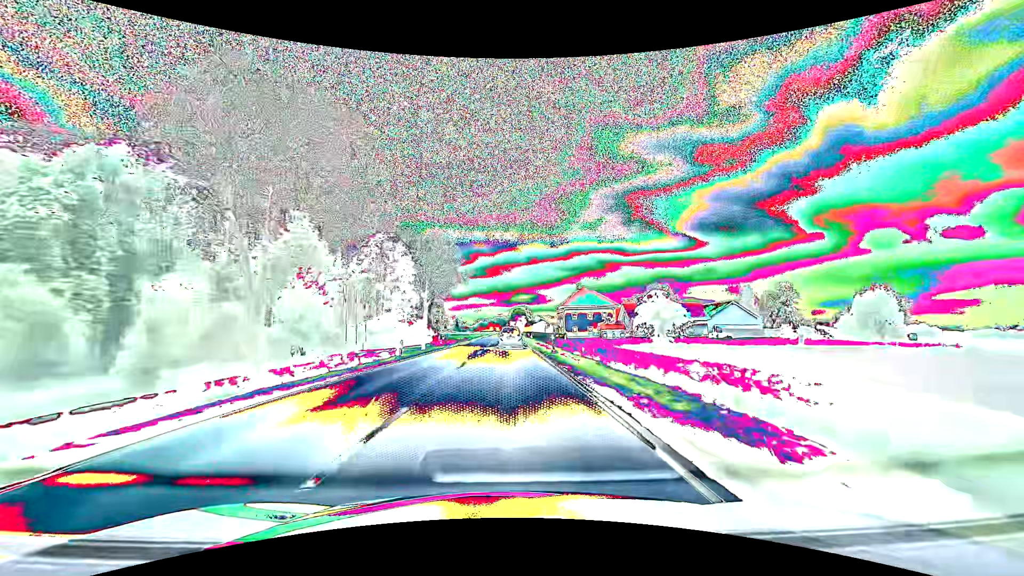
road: primary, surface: asphalt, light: Day
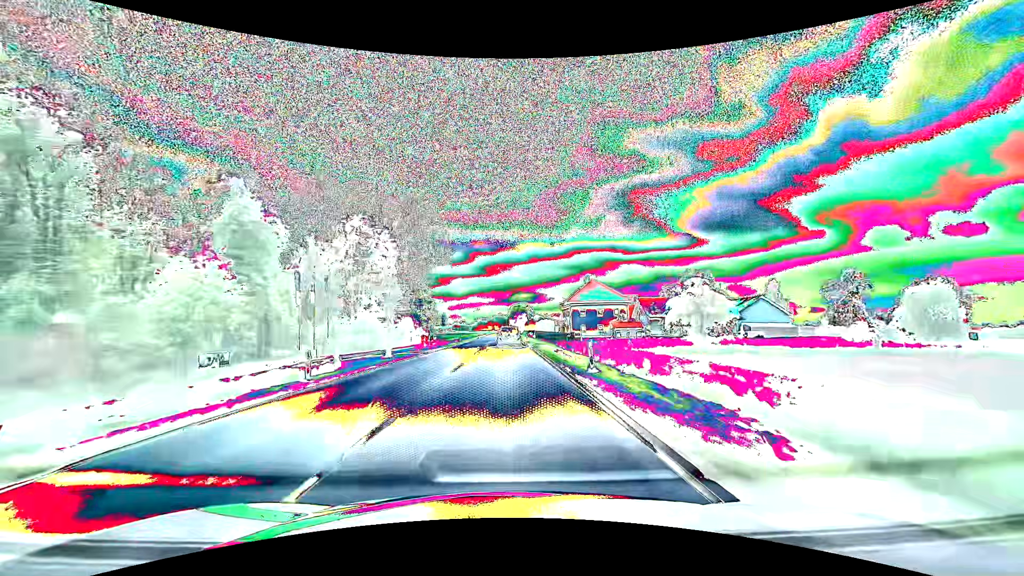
(0.0, +13.0) m; 0°
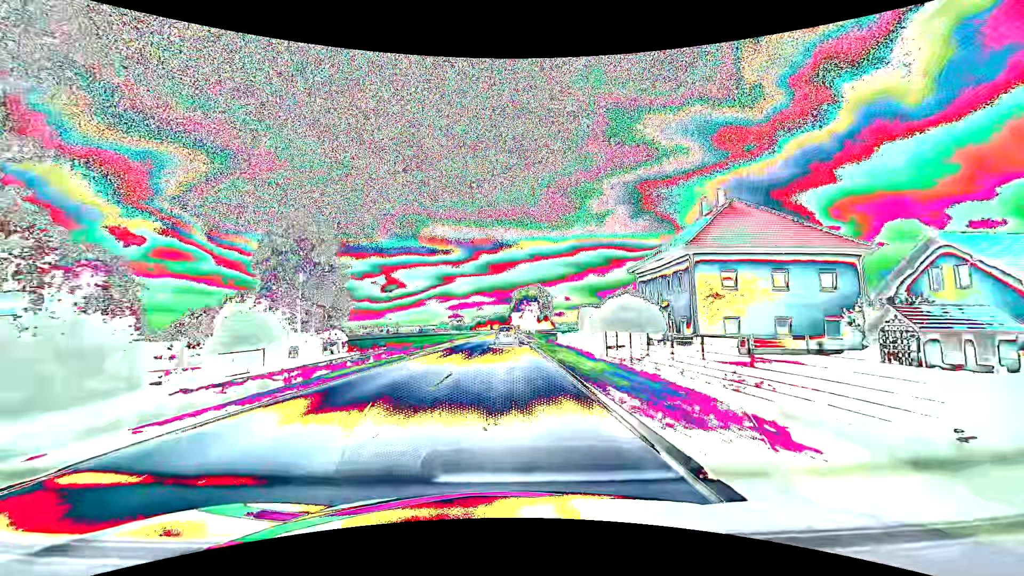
(-0.1, +64.6) m; 0°
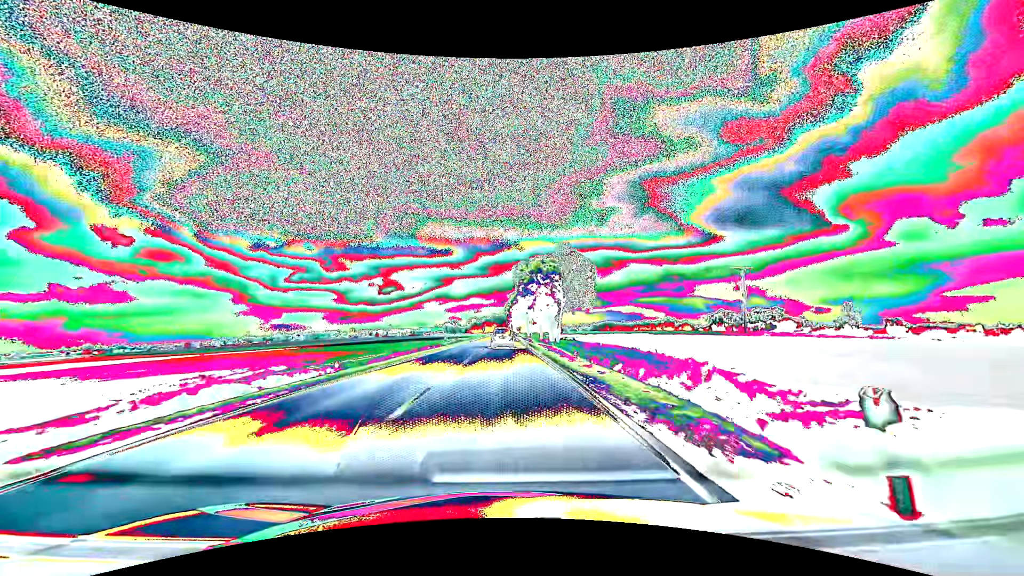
(+0.1, +51.8) m; 0°
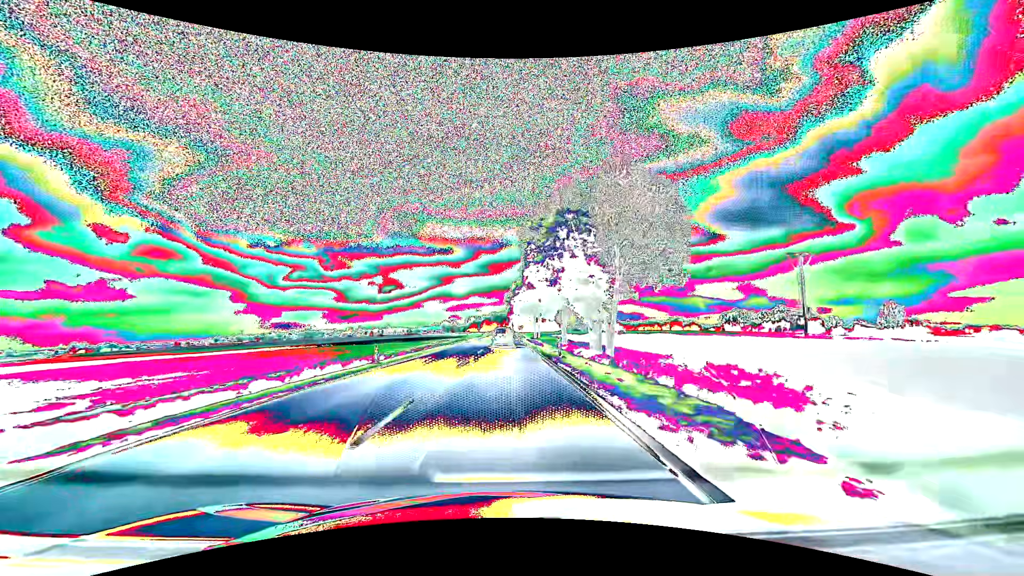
(0.0, +26.0) m; 0°
